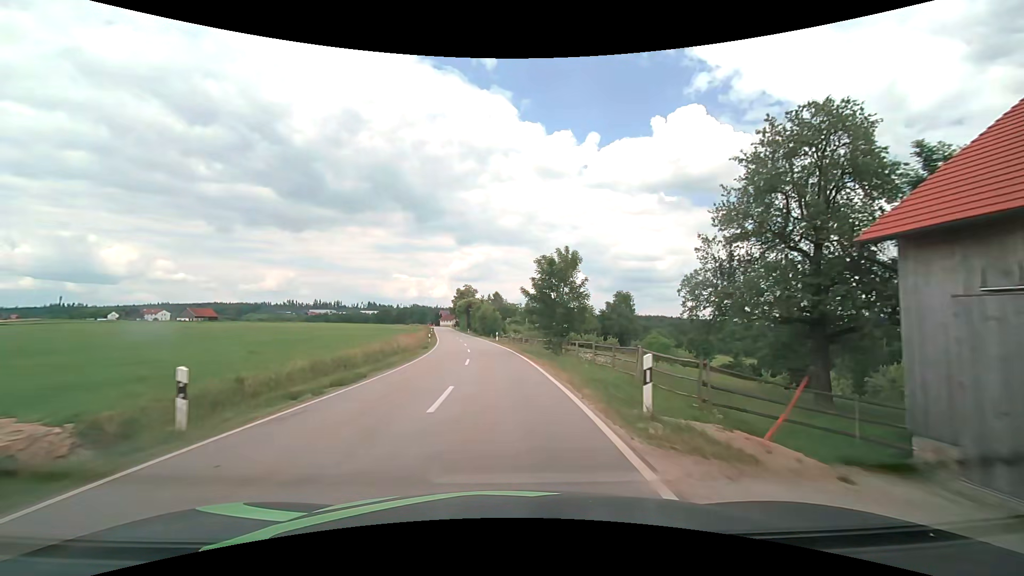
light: Day
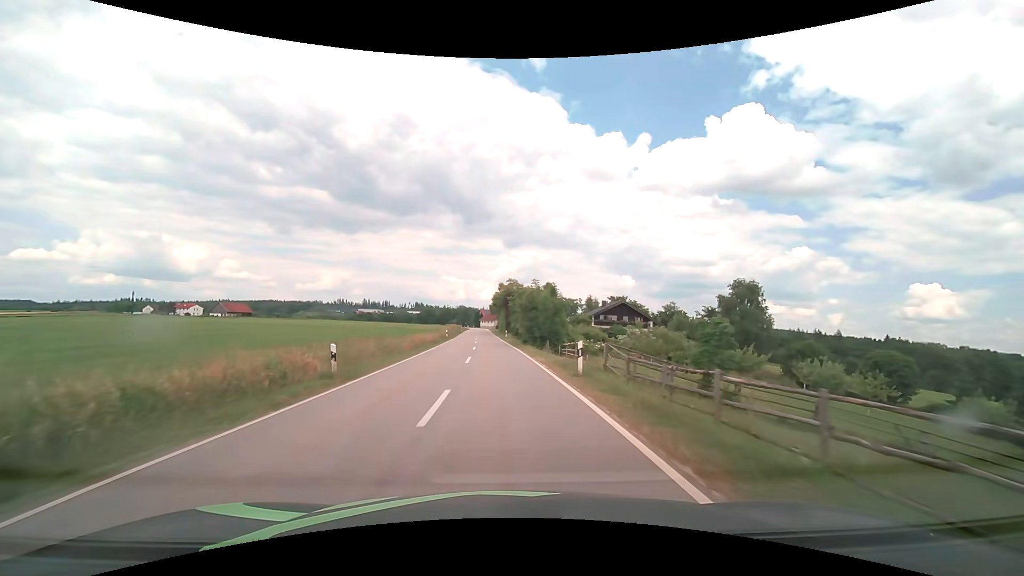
(-1.5, +38.1) m; -5°
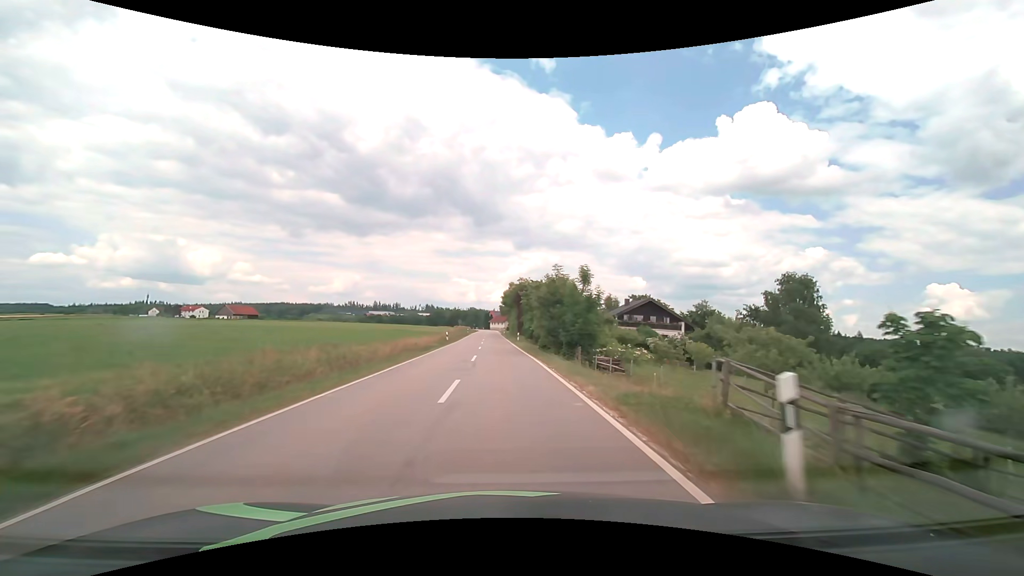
(-0.1, +10.1) m; -1°
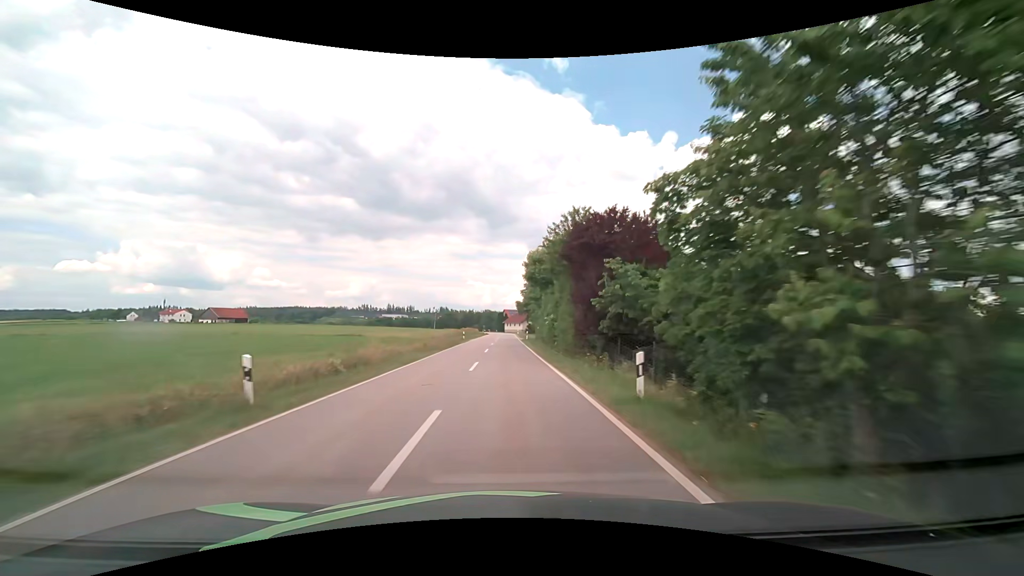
(-1.0, +41.5) m; -2°
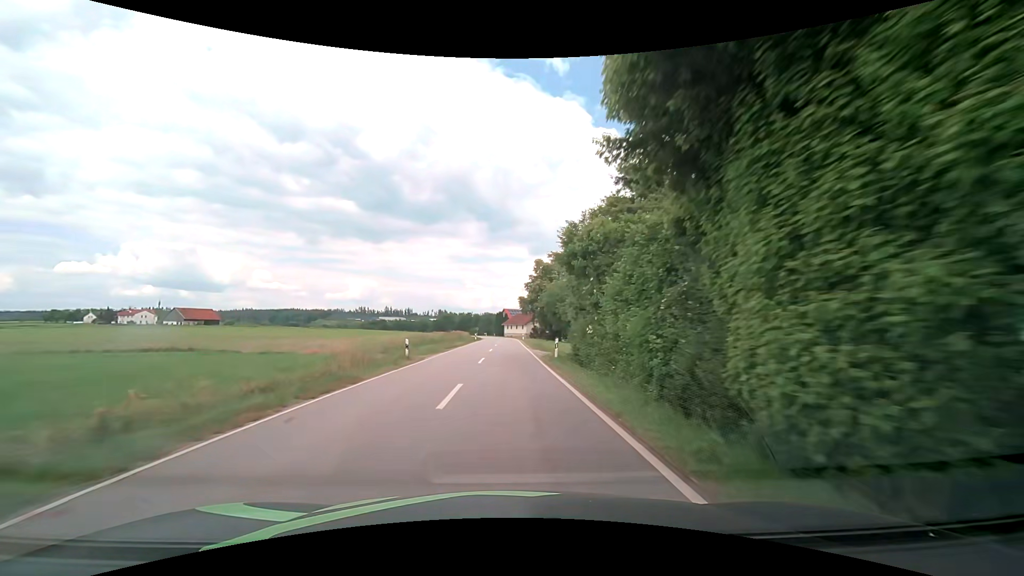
(-0.1, +31.8) m; 0°
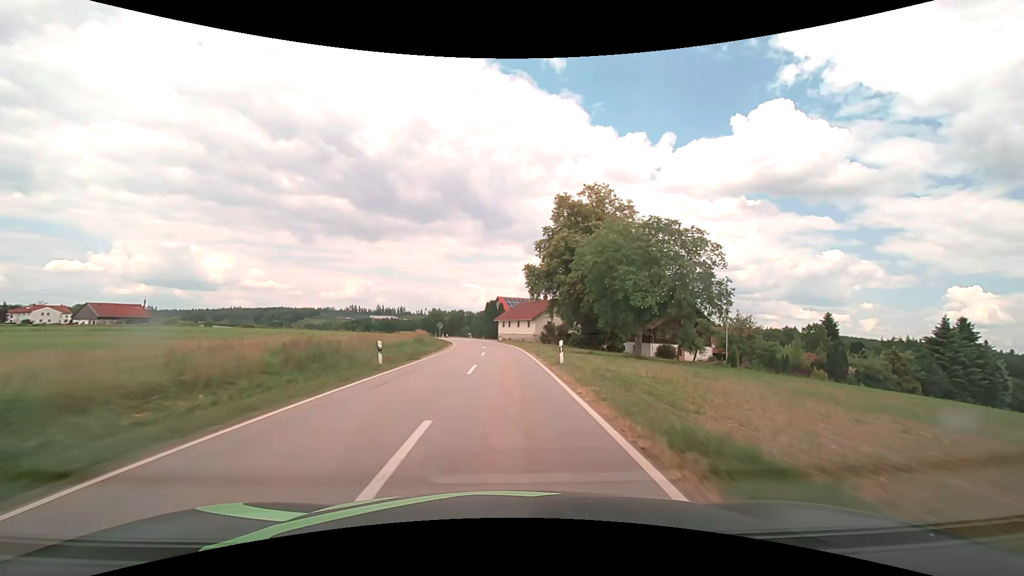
(+0.6, +53.7) m; +1°
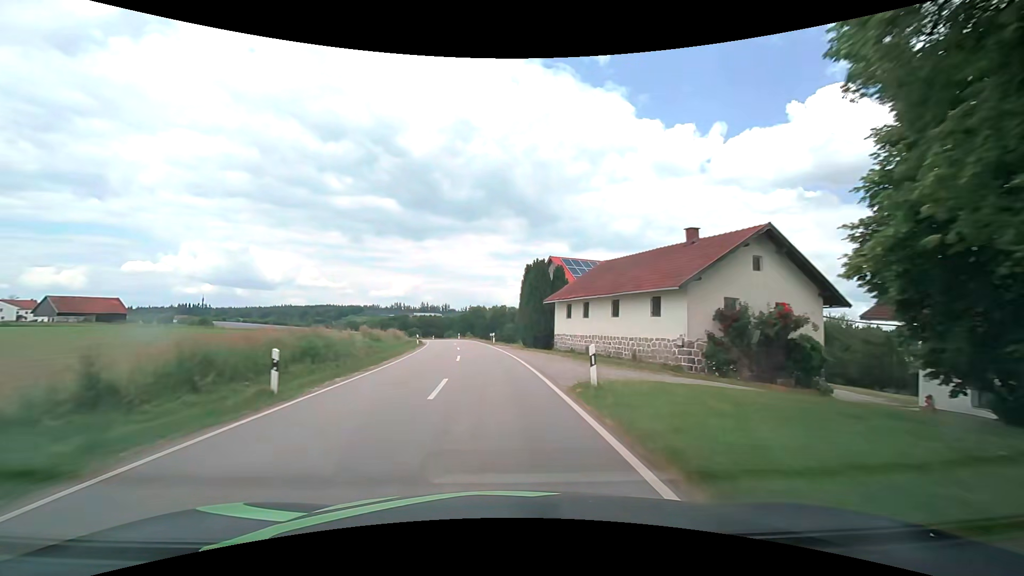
(-1.6, +54.4) m; -5°
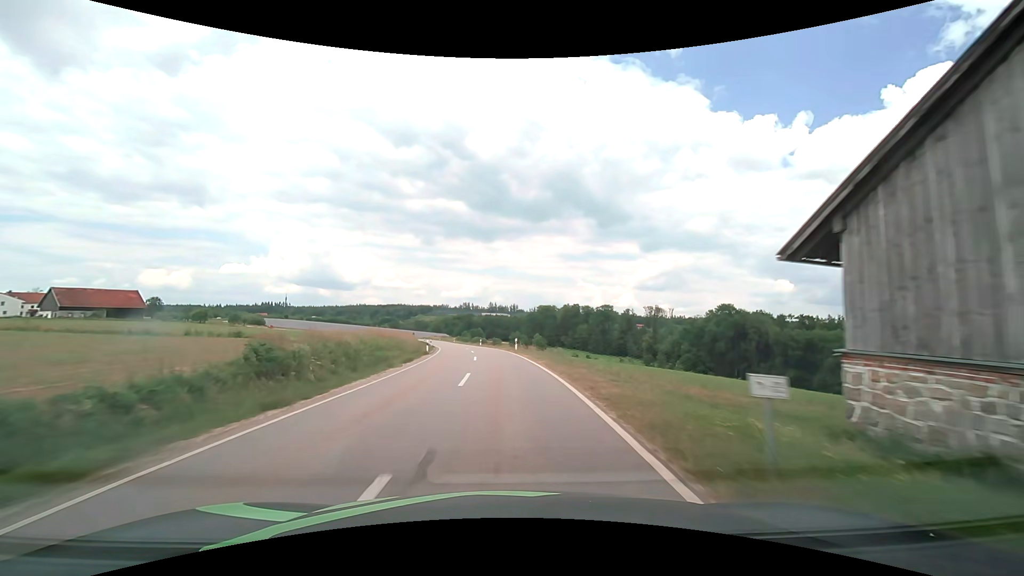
(-3.3, +45.4) m; -8°
